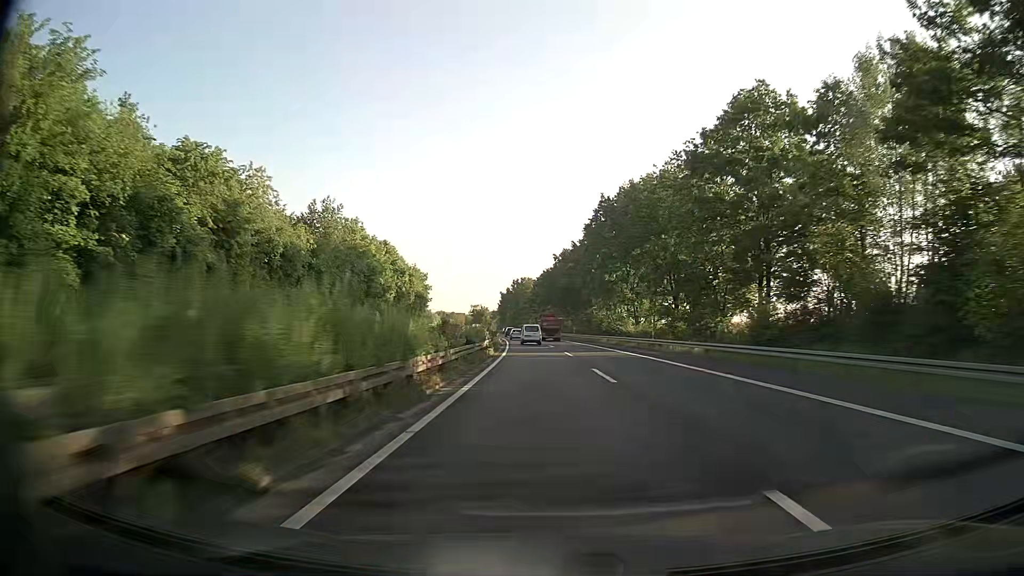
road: trunk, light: Day
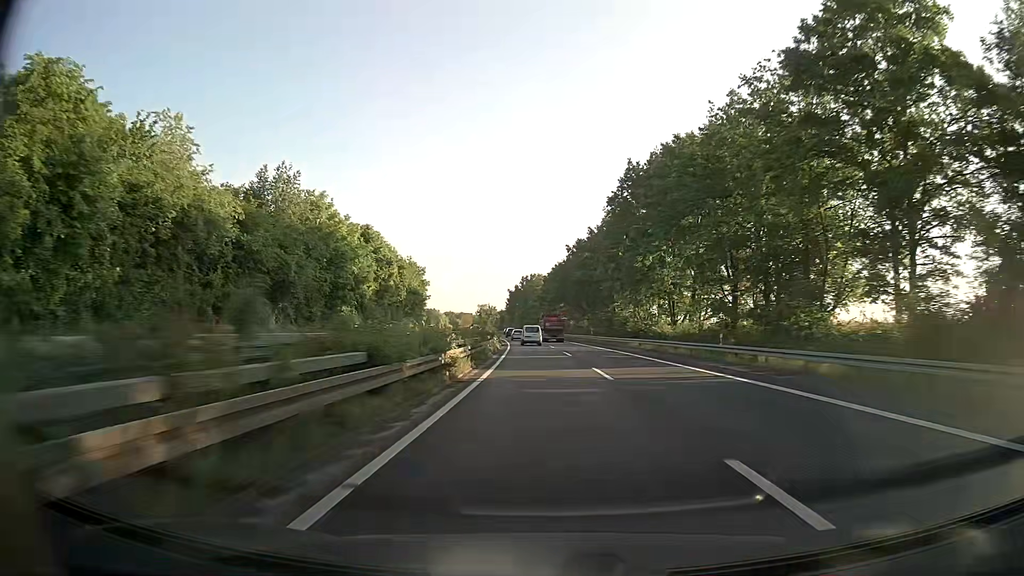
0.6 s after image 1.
(-0.2, +16.6) m; -1°
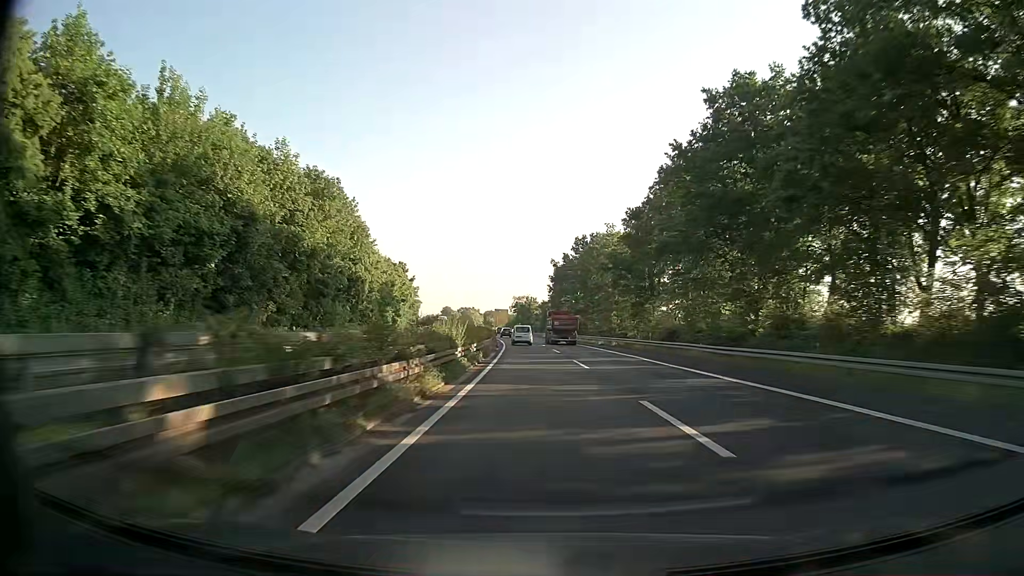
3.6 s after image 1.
(-3.4, +83.4) m; -4°
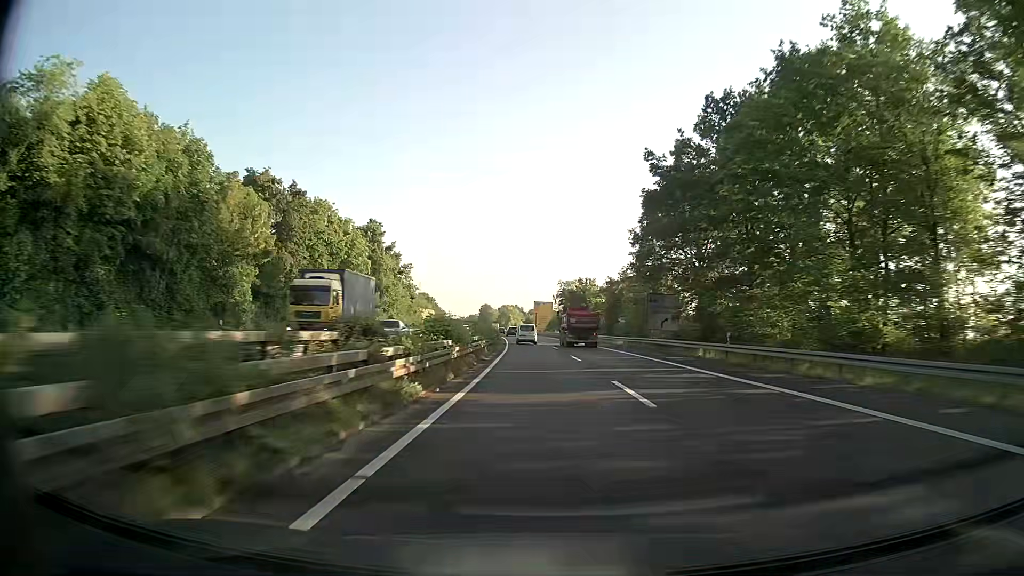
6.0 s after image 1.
(-2.3, +67.2) m; -4°
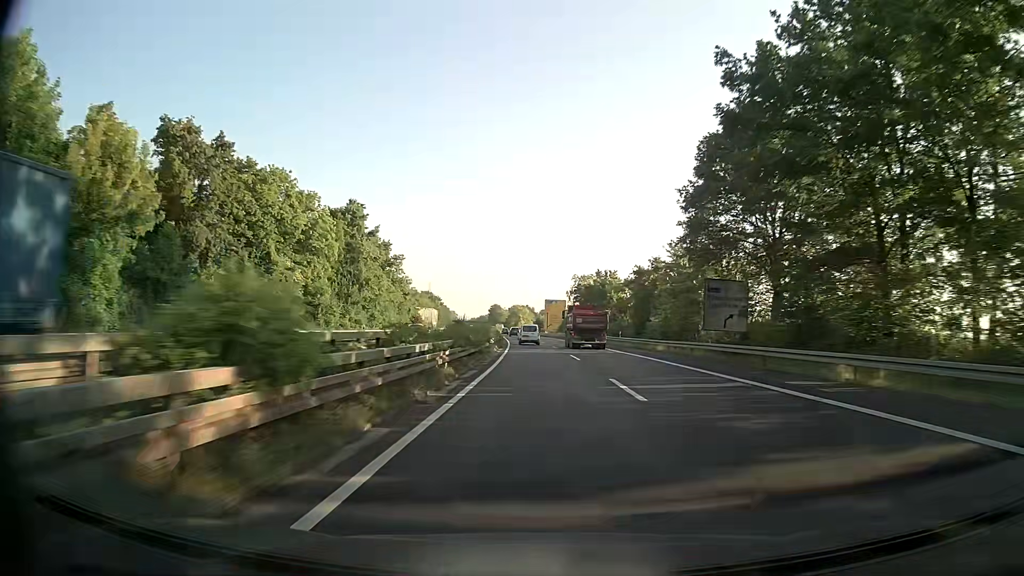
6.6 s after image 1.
(-0.2, +16.9) m; -1°
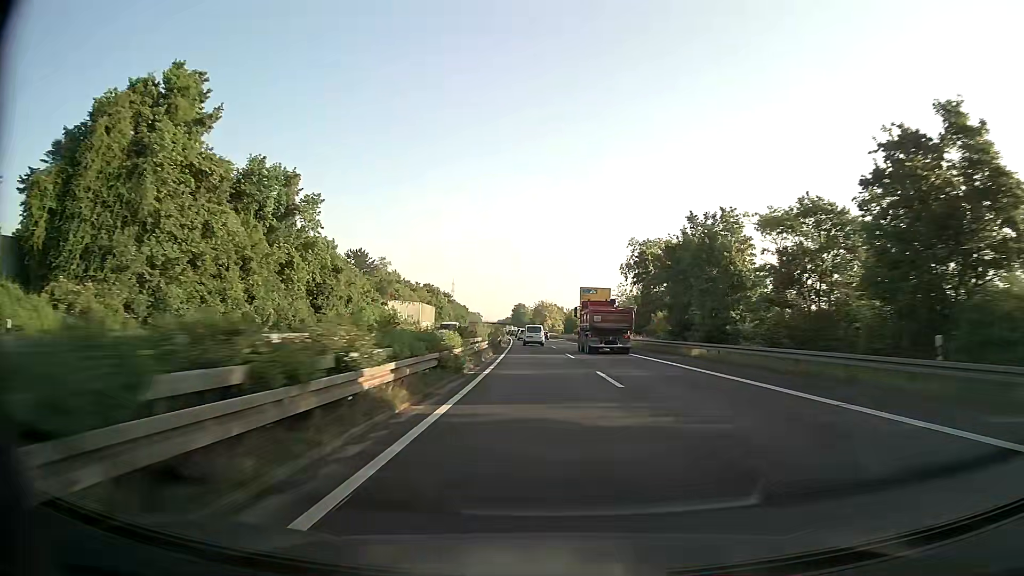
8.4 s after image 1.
(-1.1, +50.7) m; -2°
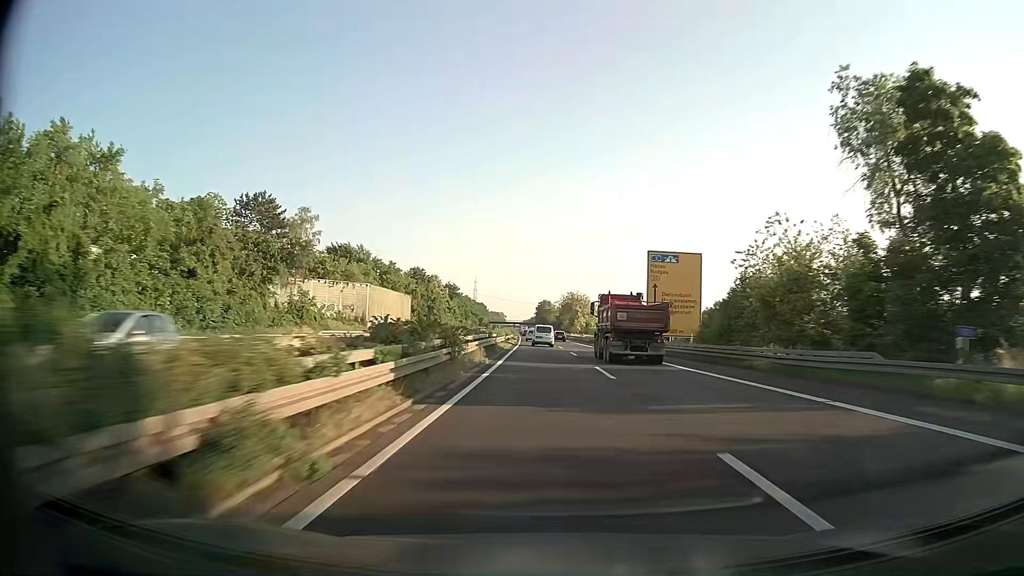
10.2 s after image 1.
(-1.0, +50.9) m; -2°
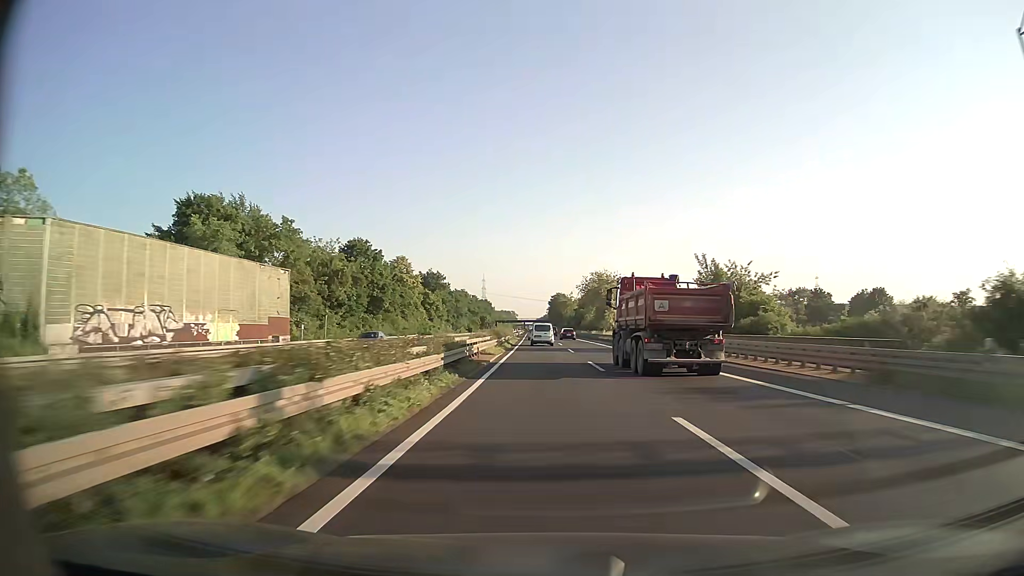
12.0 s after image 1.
(-0.5, +51.0) m; -1°
(0, +10) (0, +20) (0, +30) (0, +40) (0, +50) (-1, +60) (-1, +70) (-1, +80) (-1, +90) (-1, +100) m
